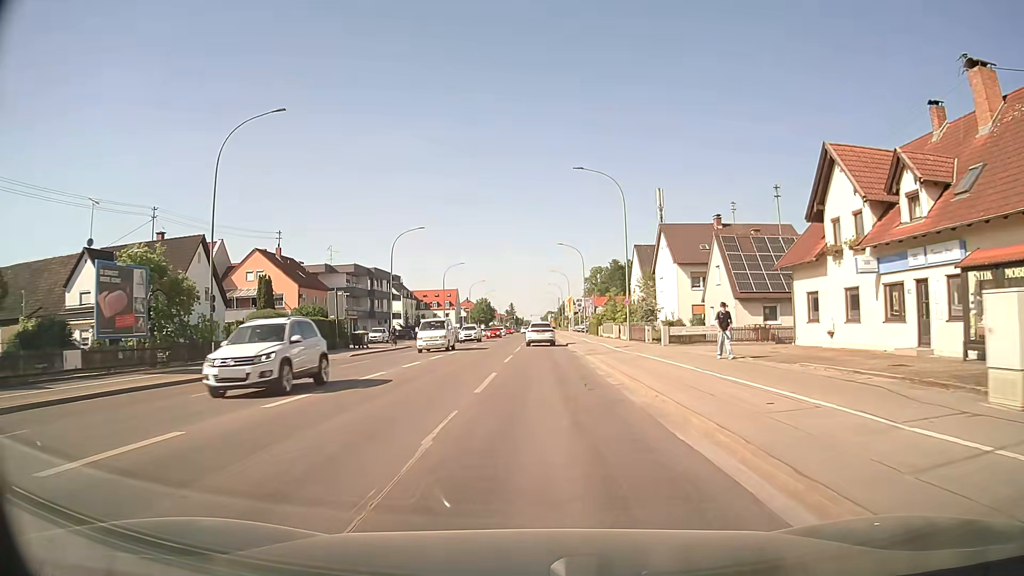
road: secondary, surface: asphalt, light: Day
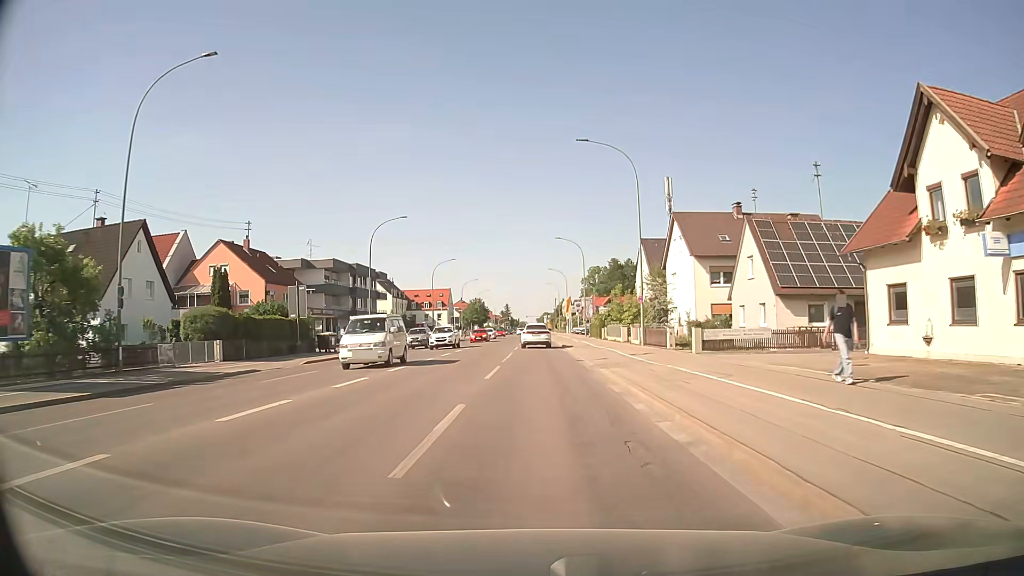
(0.0, +7.7) m; 0°
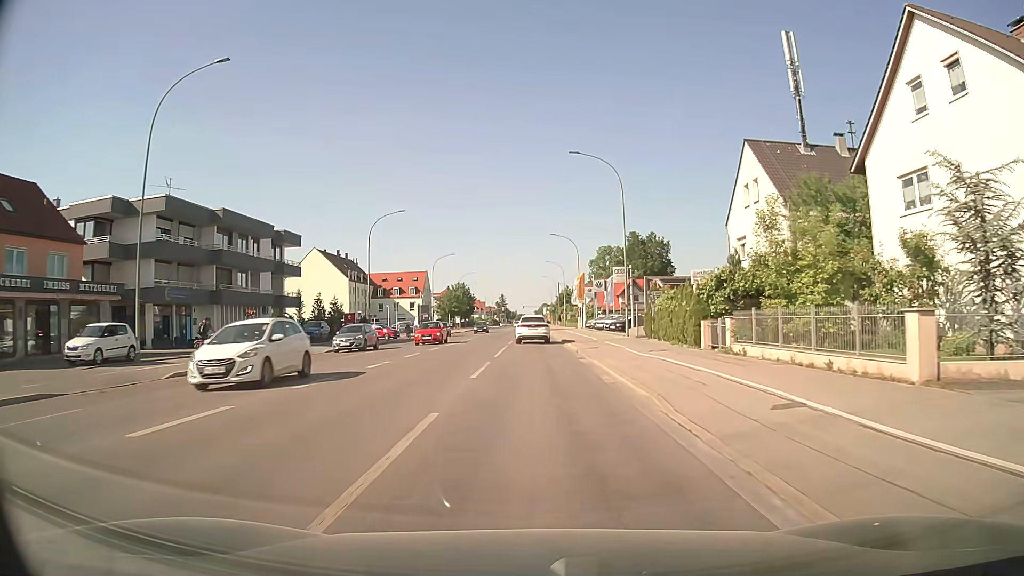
(0.0, +38.2) m; 0°
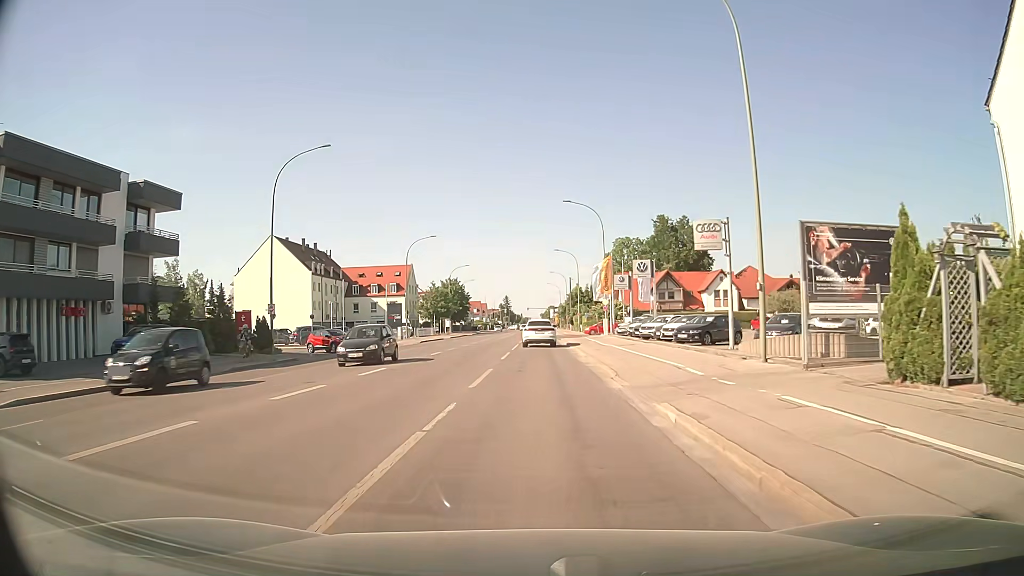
(-0.1, +25.2) m; -1°
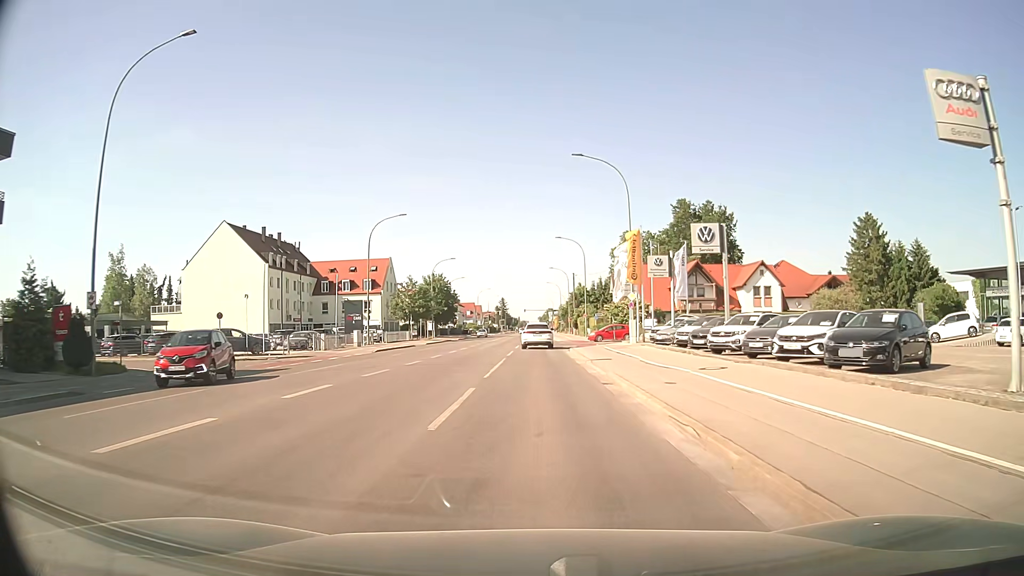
(+0.1, +17.5) m; 0°
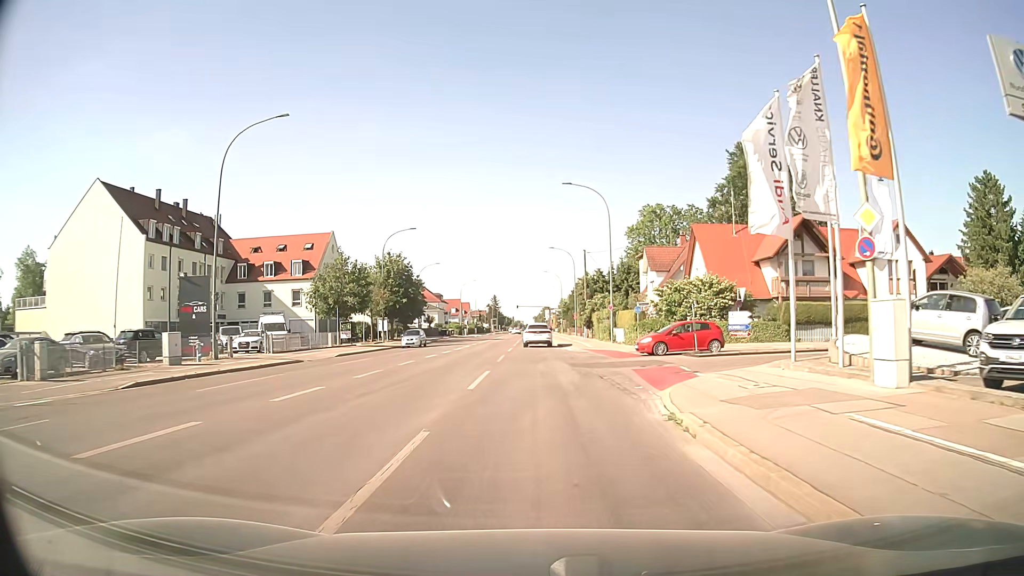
(+0.1, +30.7) m; 0°
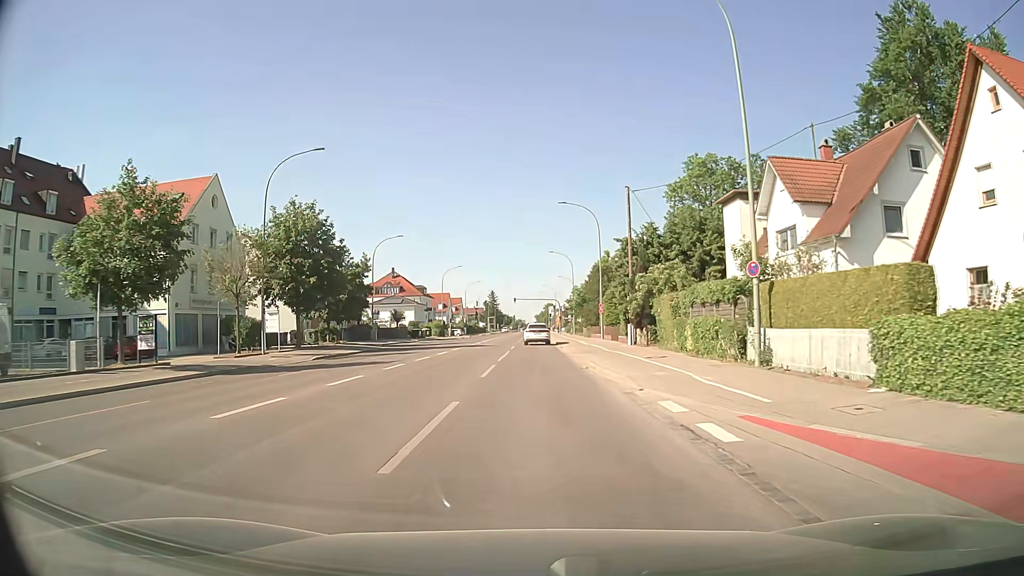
(0.0, +32.6) m; 0°
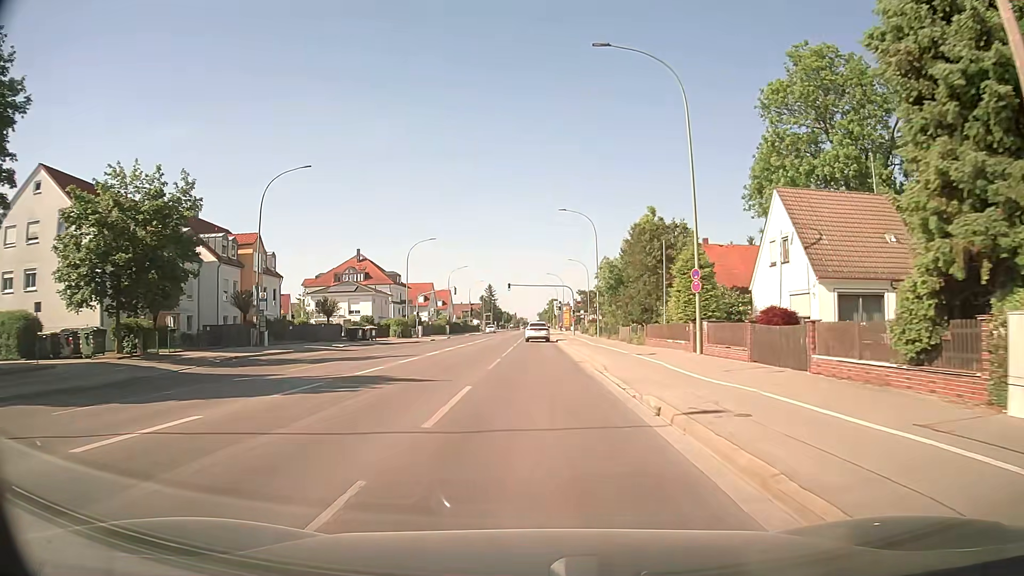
(0.0, +33.9) m; 0°
(0, +10) (0, +20) (0, +30) (0, +40) (0, +50) (0, +60) (0, +70) (0, +80) (0, +90) (0, +100) m
